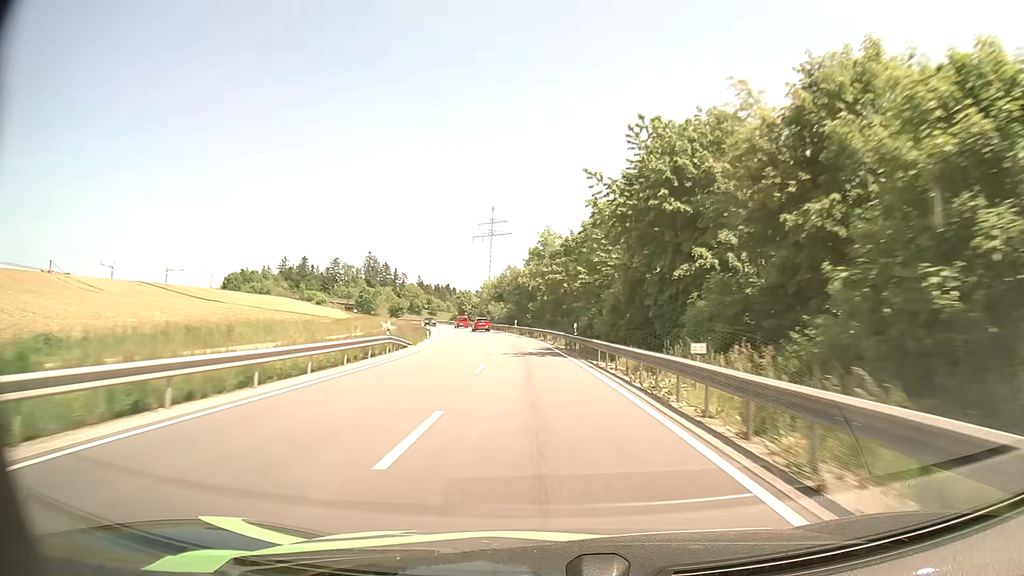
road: secondary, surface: asphalt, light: Day
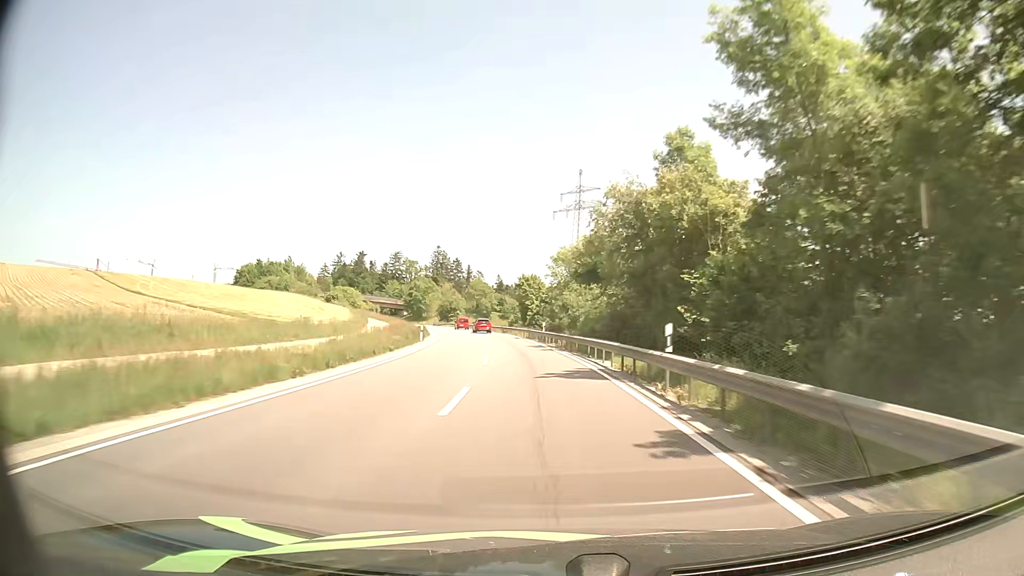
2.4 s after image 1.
(-4.1, +56.3) m; -8°
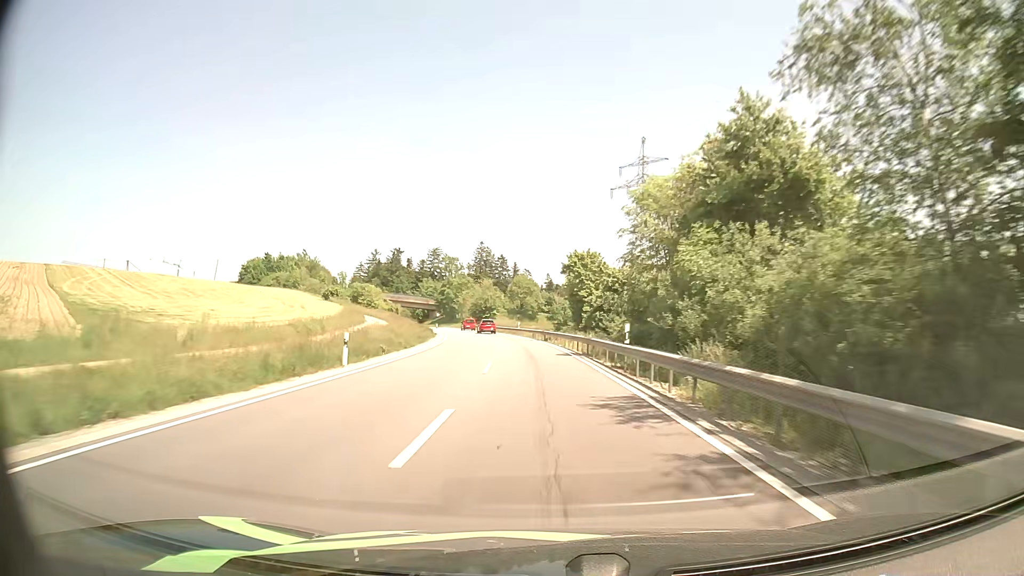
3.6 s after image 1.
(-1.2, +27.9) m; -4°
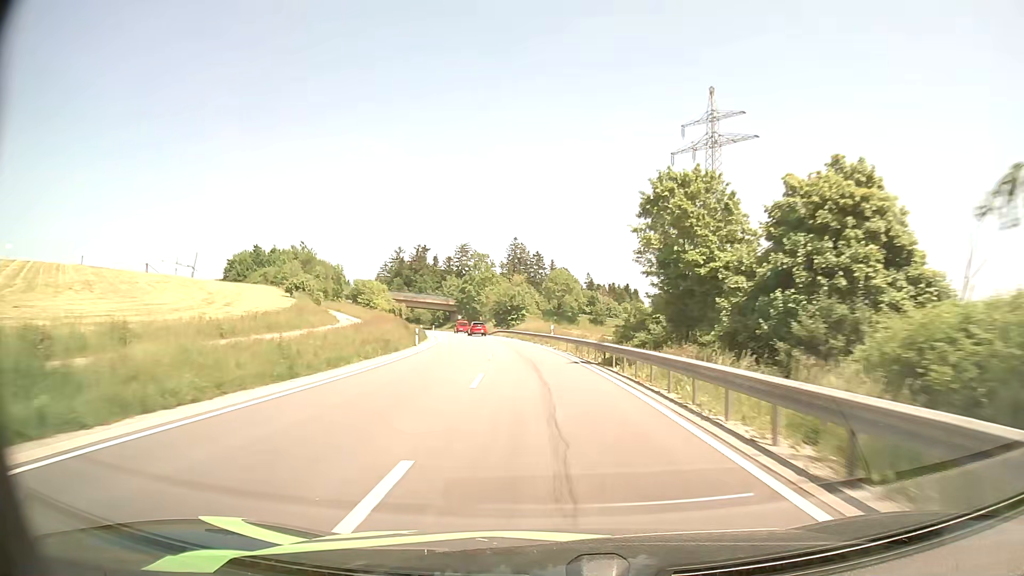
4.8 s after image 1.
(-0.9, +28.0) m; -3°
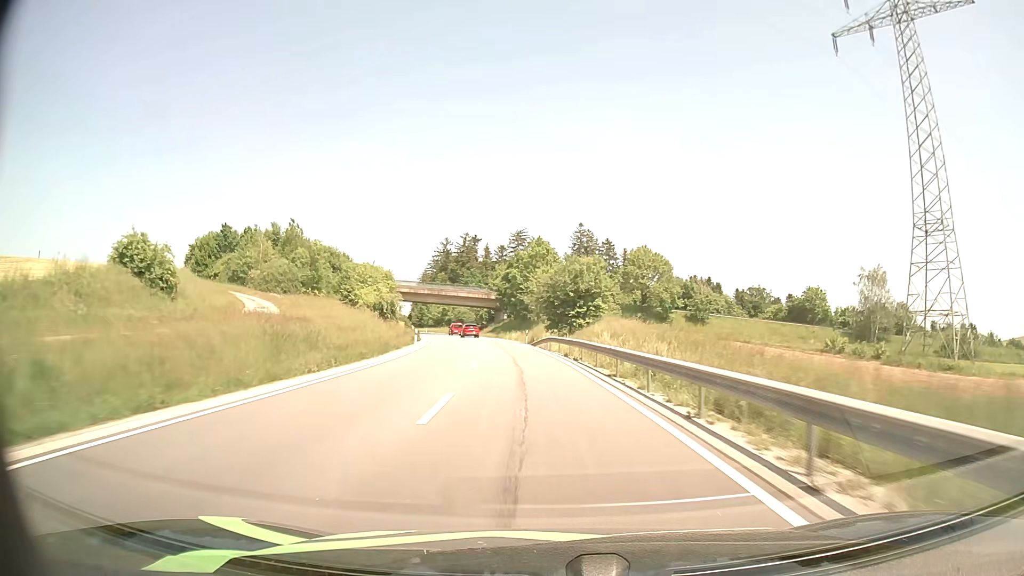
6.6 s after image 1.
(-2.0, +41.4) m; -6°
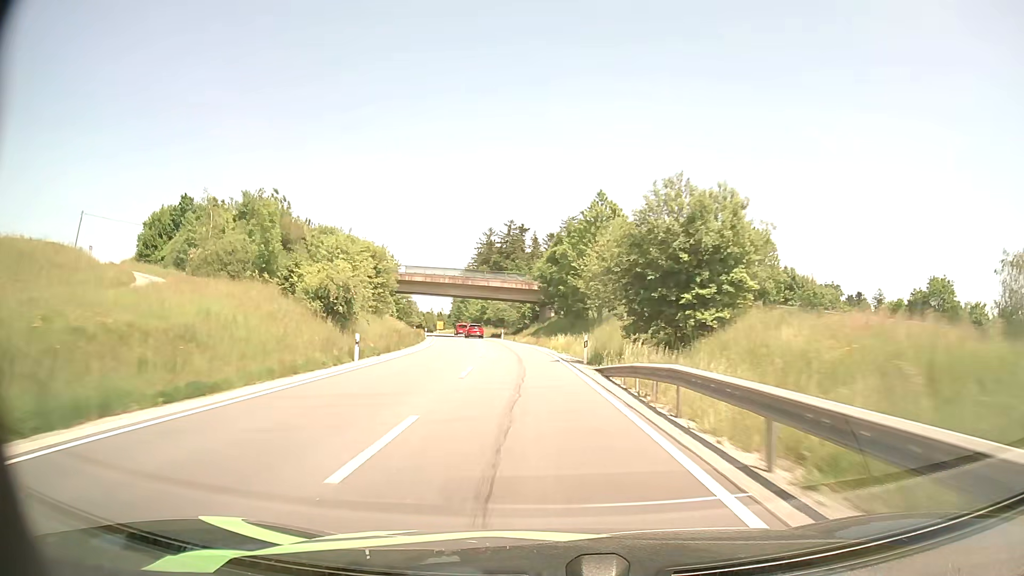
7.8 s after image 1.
(-1.1, +27.7) m; -5°
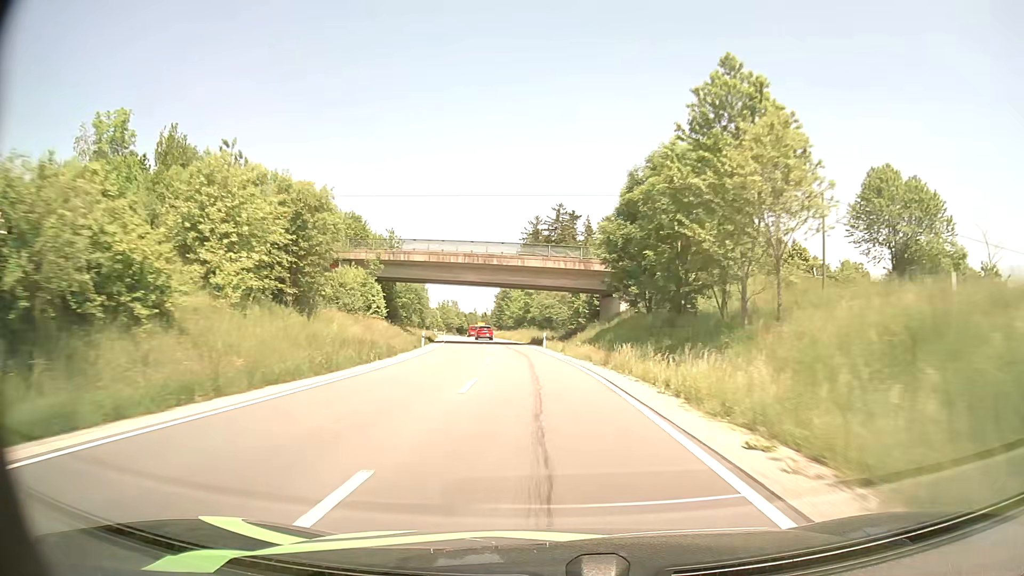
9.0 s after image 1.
(-1.1, +27.9) m; -5°
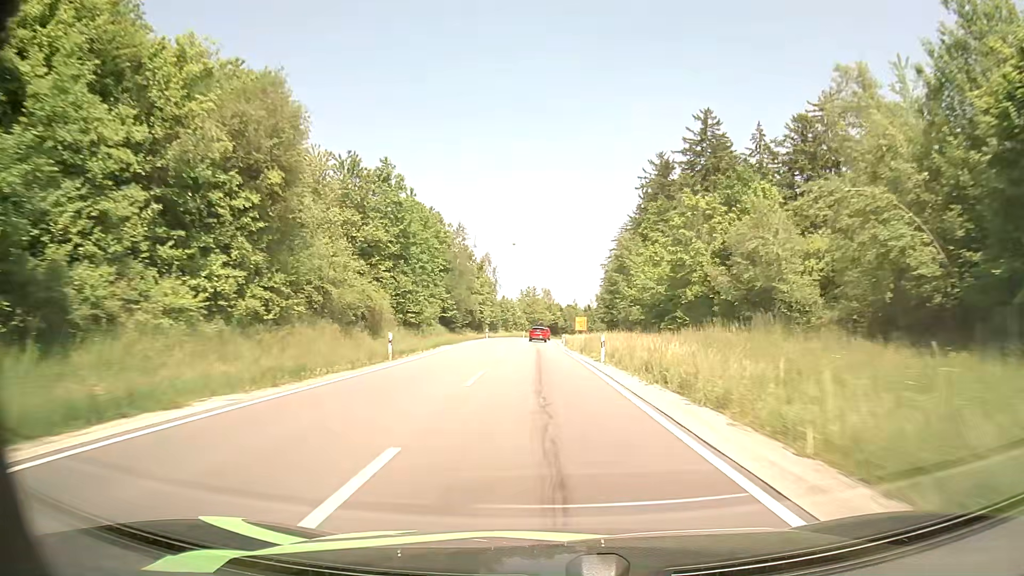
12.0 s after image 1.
(-5.5, +71.3) m; -8°
(0, +10) (0, +20) (-1, +30) (-1, +40) (-1, +50) (-2, +60) (-2, +70) (-2, +80) (-2, +90) (-1, +100) m
